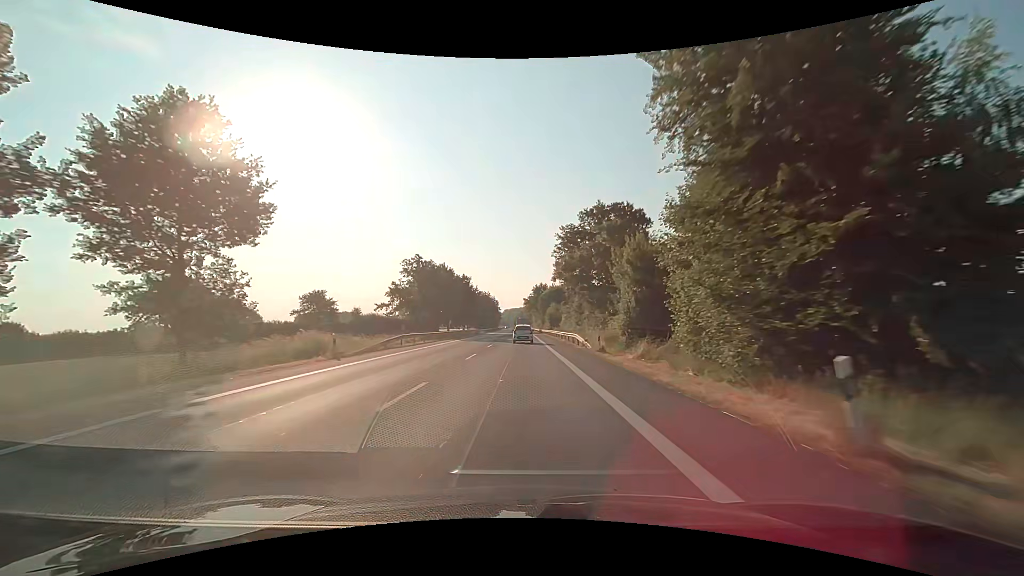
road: primary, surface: asphalt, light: Day
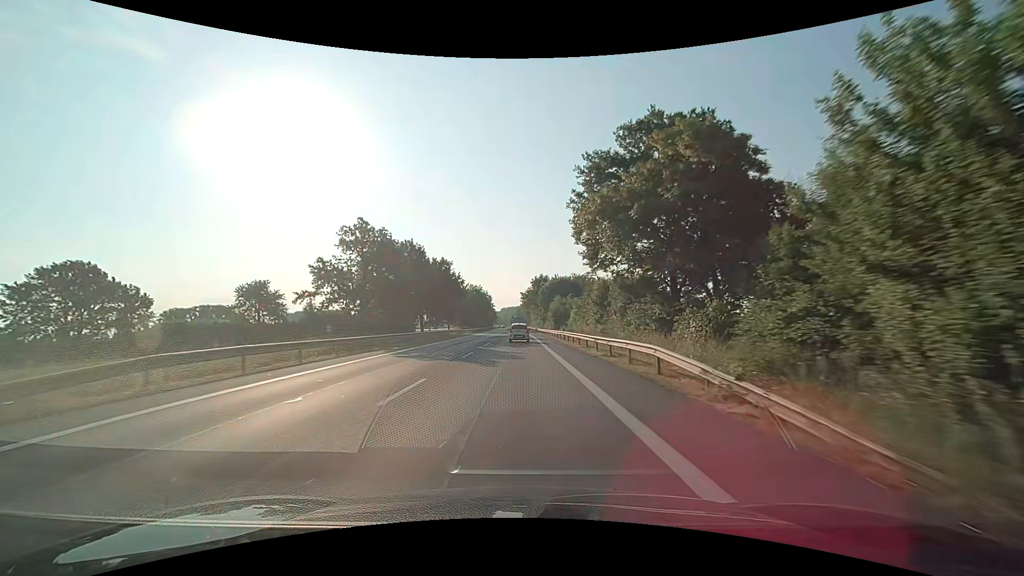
(+0.1, +23.7) m; +1°
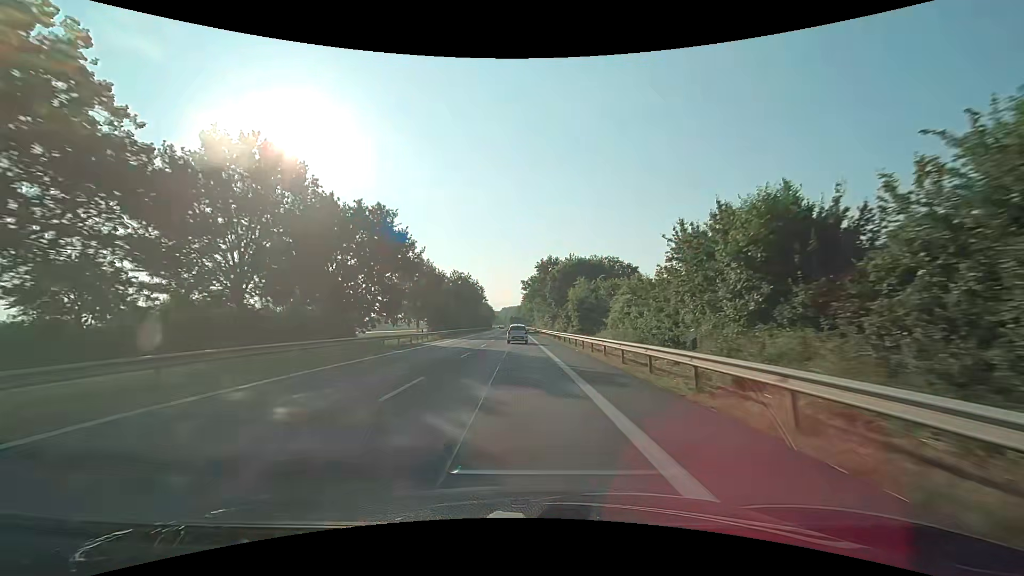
(-0.1, +35.8) m; 0°
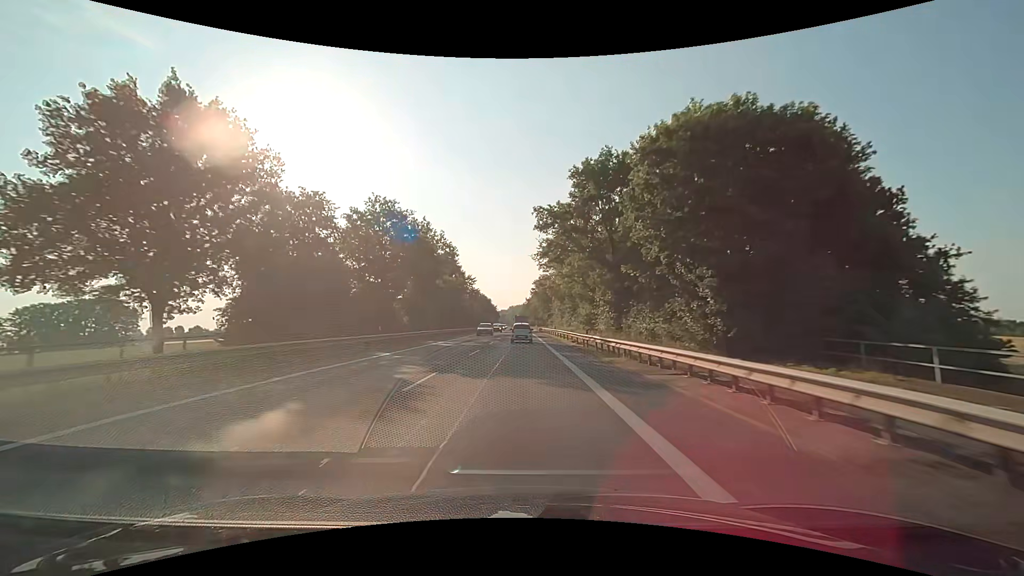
(-1.0, +59.2) m; -1°
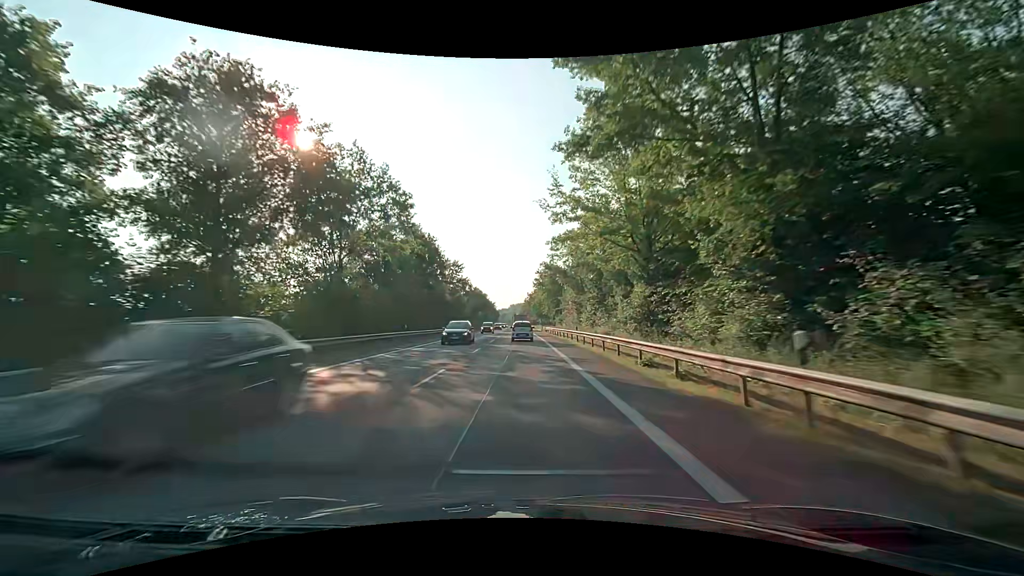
(0.0, +23.6) m; 0°
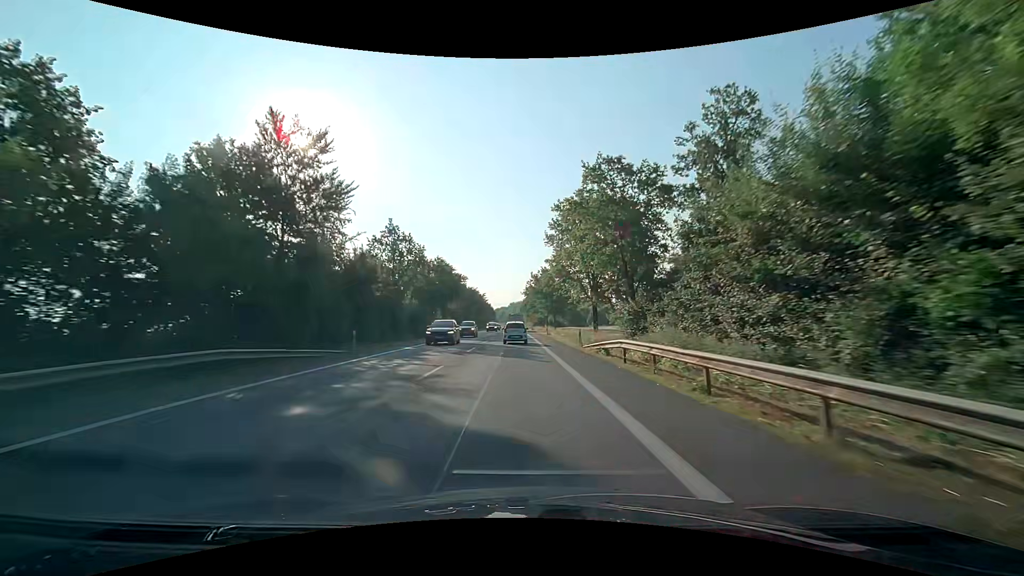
(0.0, +58.8) m; 0°
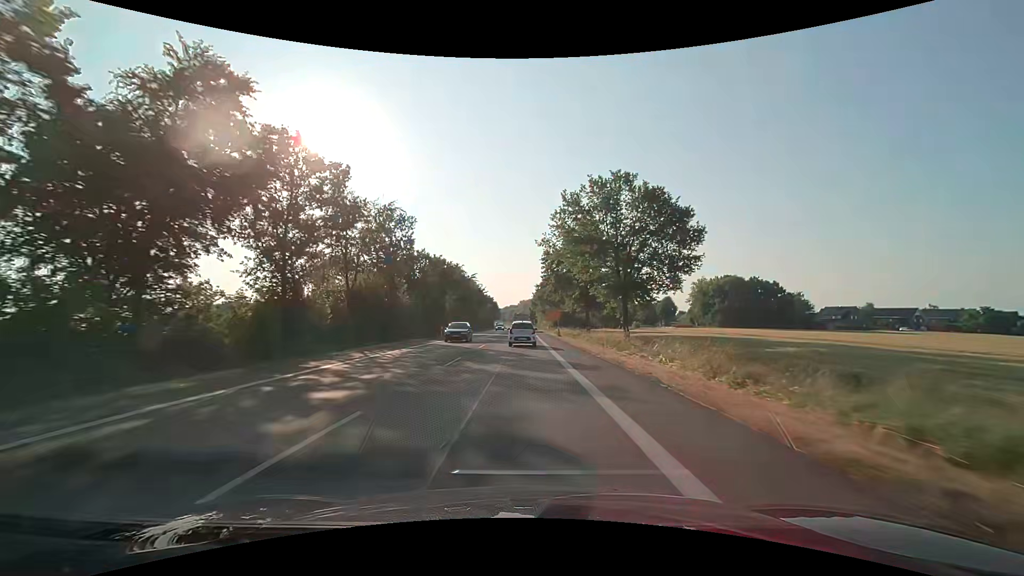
(-0.7, +56.5) m; -1°
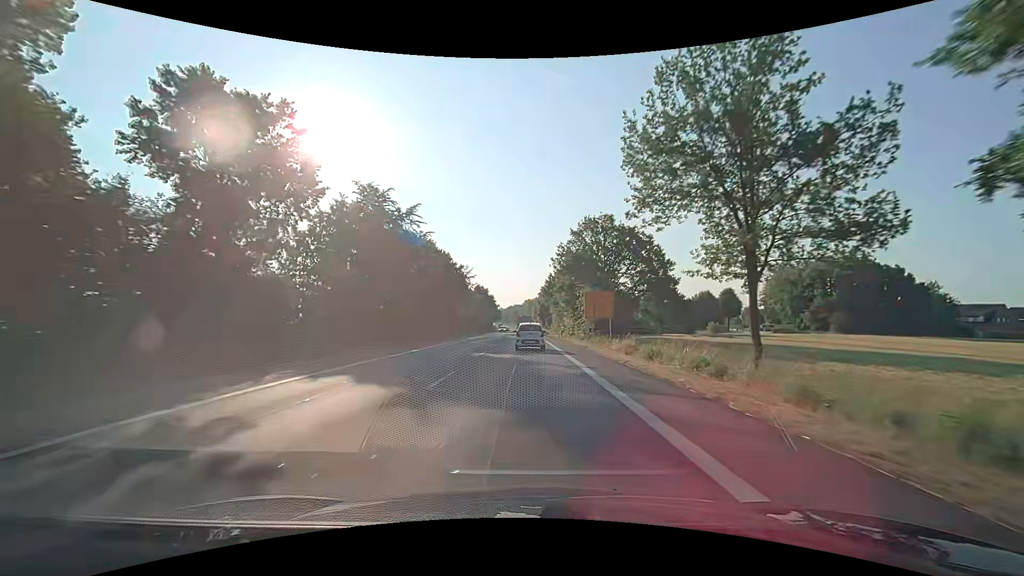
(-0.3, +53.6) m; 0°
(0, +10) (0, +20) (0, +30) (0, +40) (0, +50) (0, +60) (0, +70) (0, +80) (0, +90) (0, +100) m
